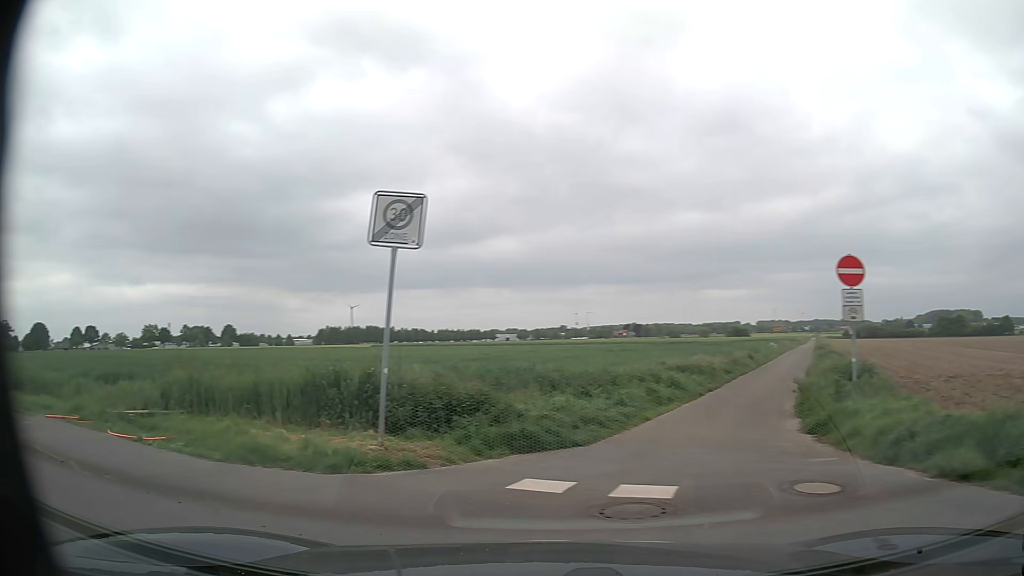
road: residential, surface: asphalt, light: Day
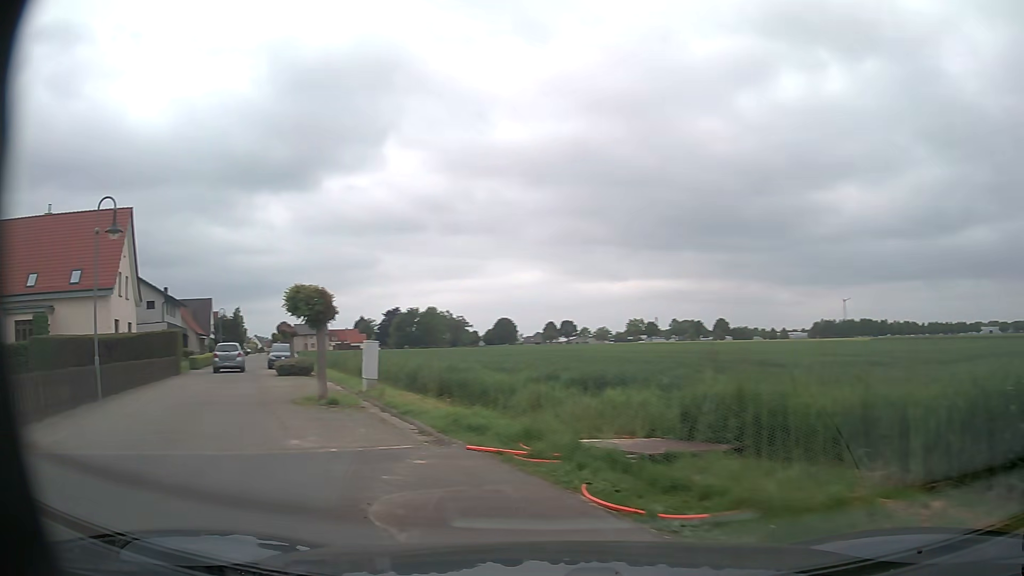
(-1.9, +4.6) m; -42°
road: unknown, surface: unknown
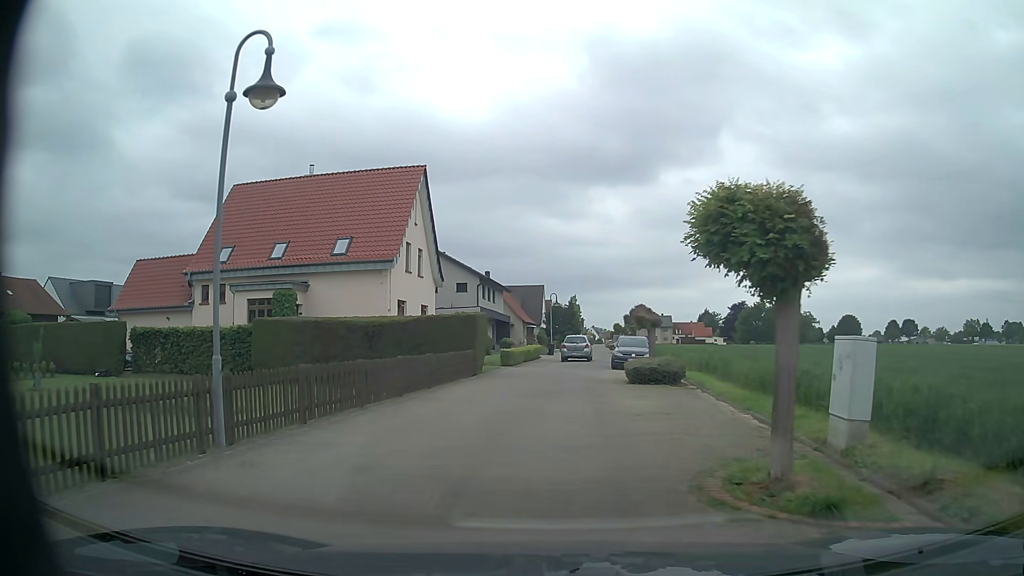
(-3.7, +9.1) m; -32°
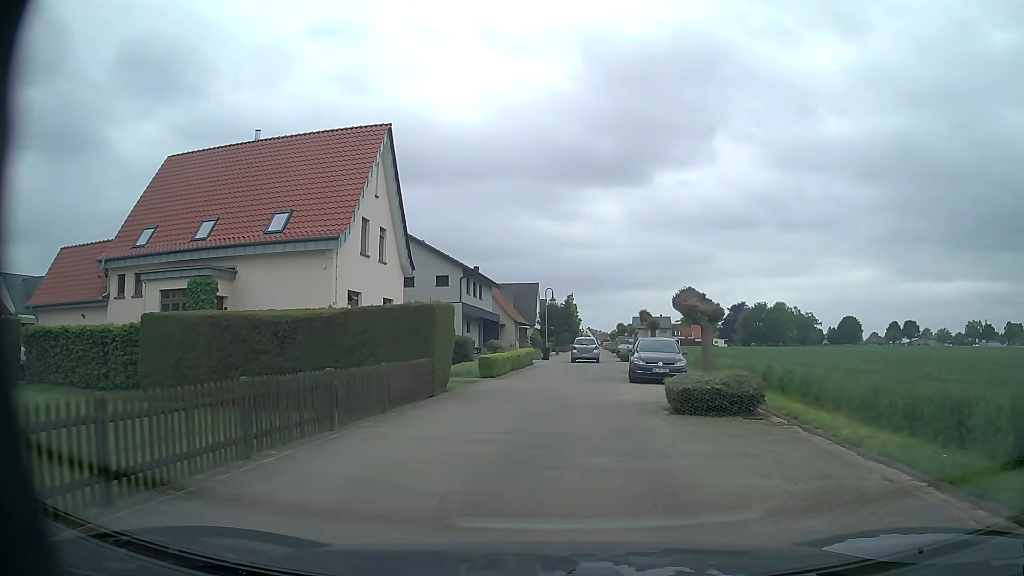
(-0.1, +7.9) m; 0°
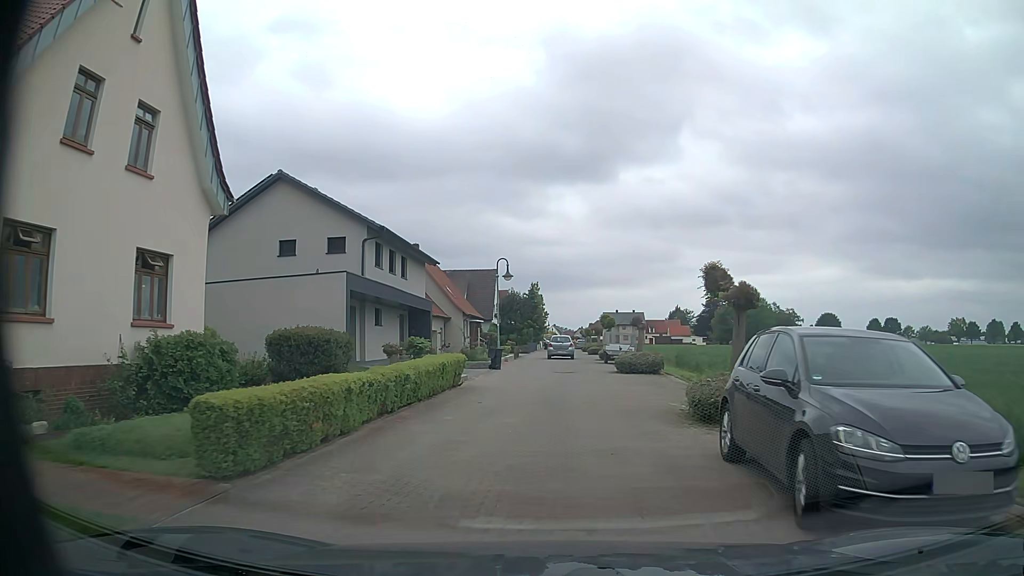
(+0.5, +17.0) m; +2°
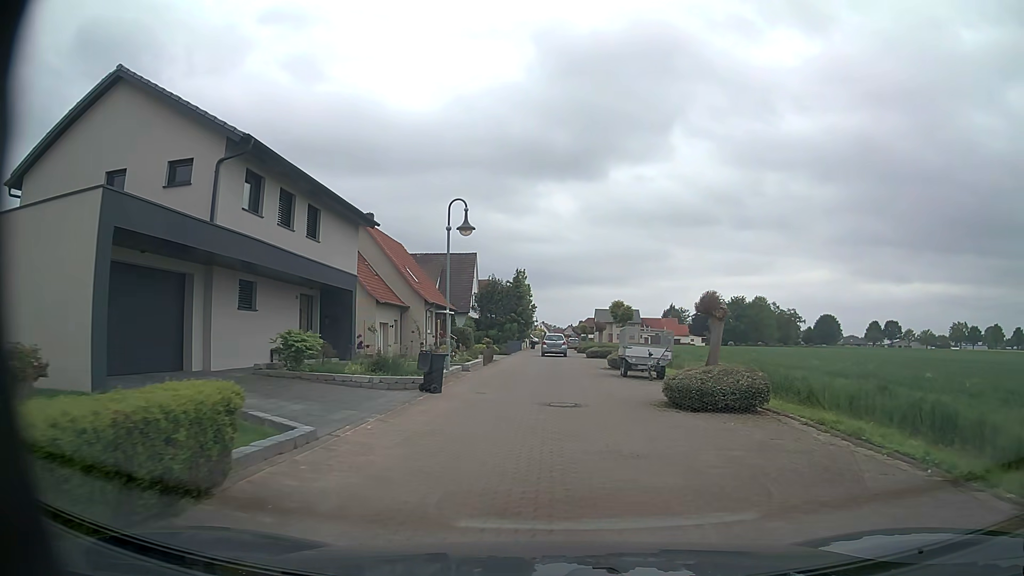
(+0.3, +13.3) m; +2°
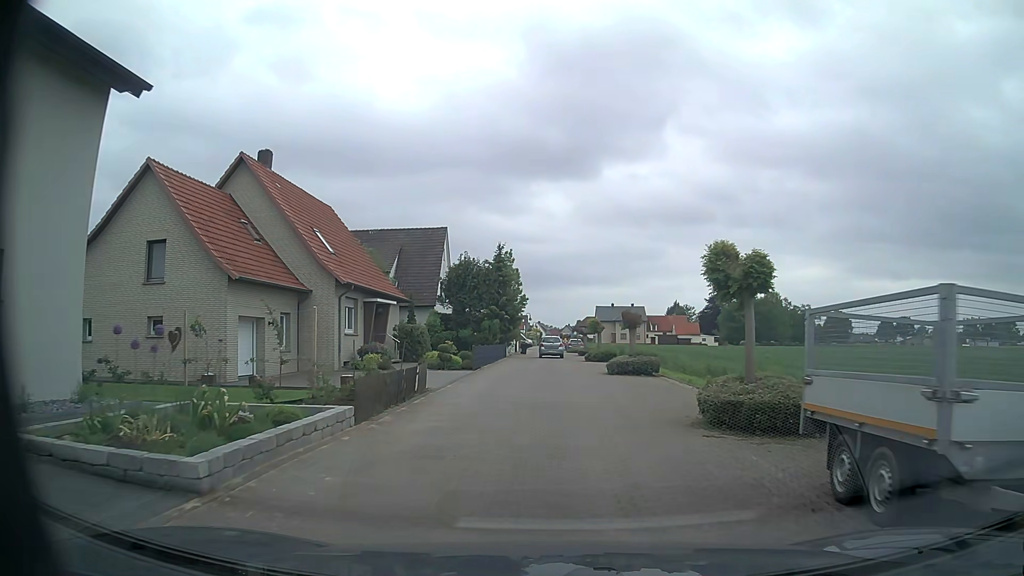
(+0.1, +18.2) m; +1°
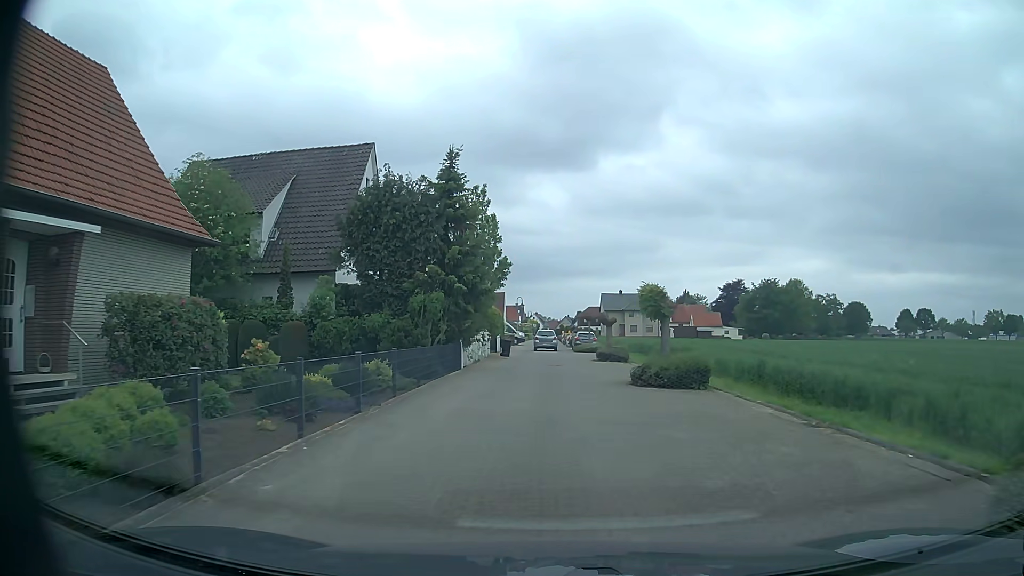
(-0.2, +23.1) m; 0°
(0, +10) (0, +20) (0, +30) (0, +40) (0, +50) (0, +60) (0, +70) (-1, +80) (-1, +90) (-1, +100) m
